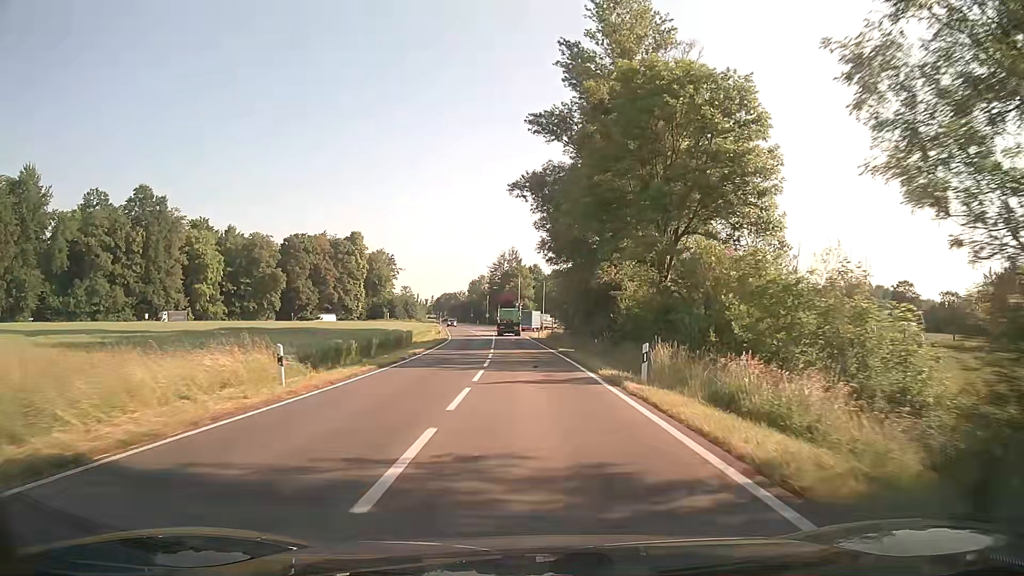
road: secondary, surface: asphalt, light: Day
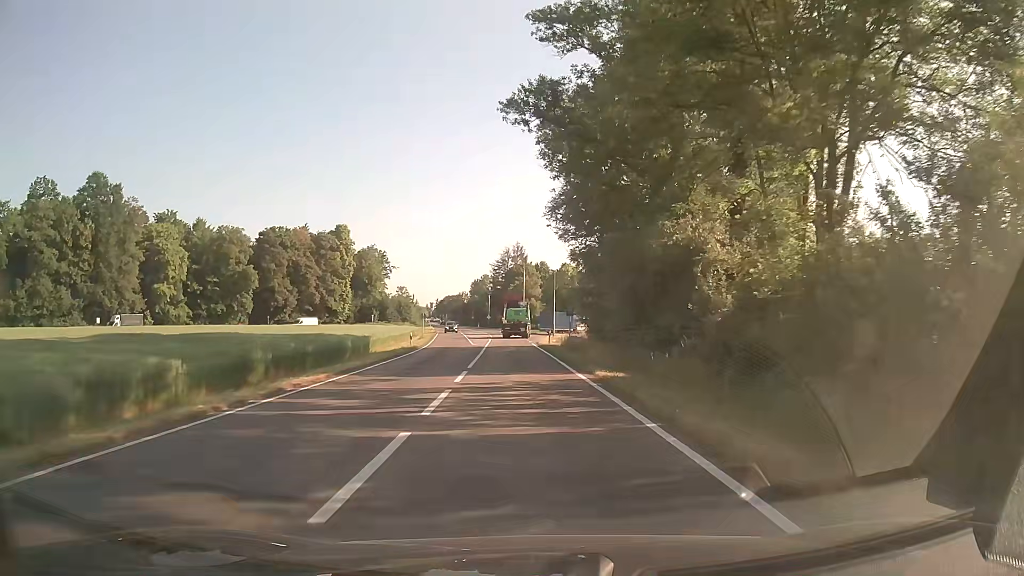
(0.0, +18.6) m; 0°
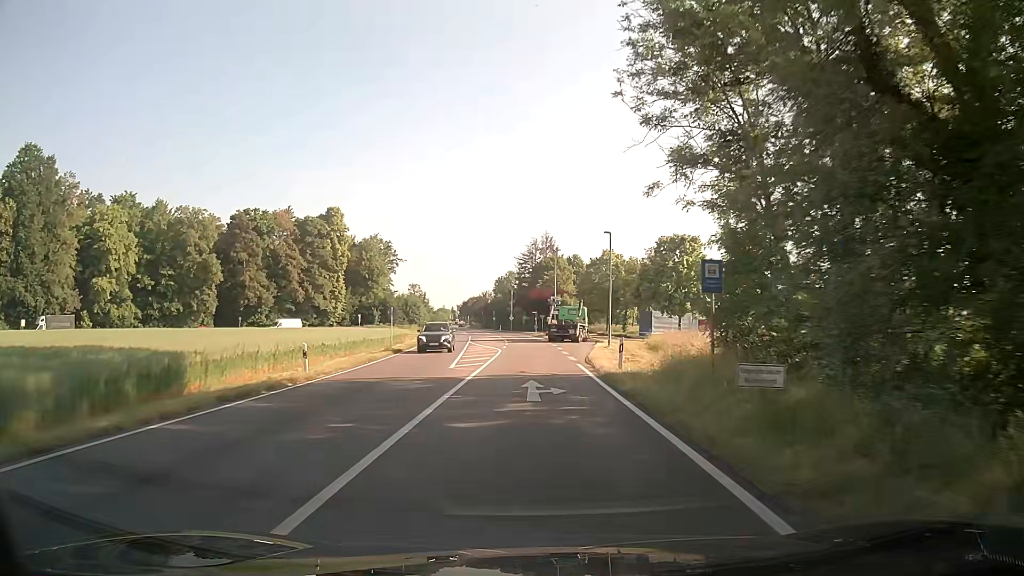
(-0.6, +26.7) m; -2°
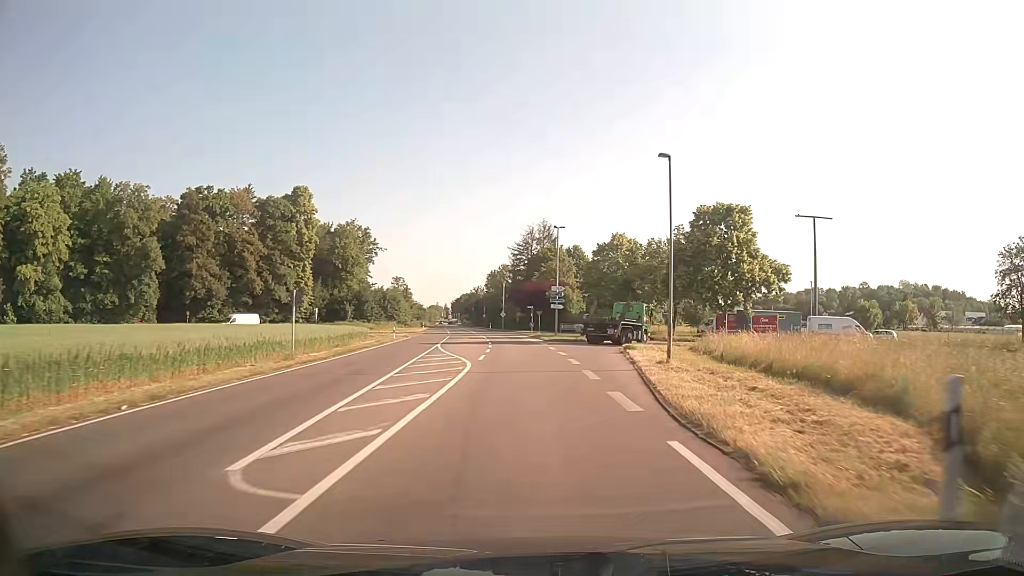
(-0.1, +16.9) m; 0°
